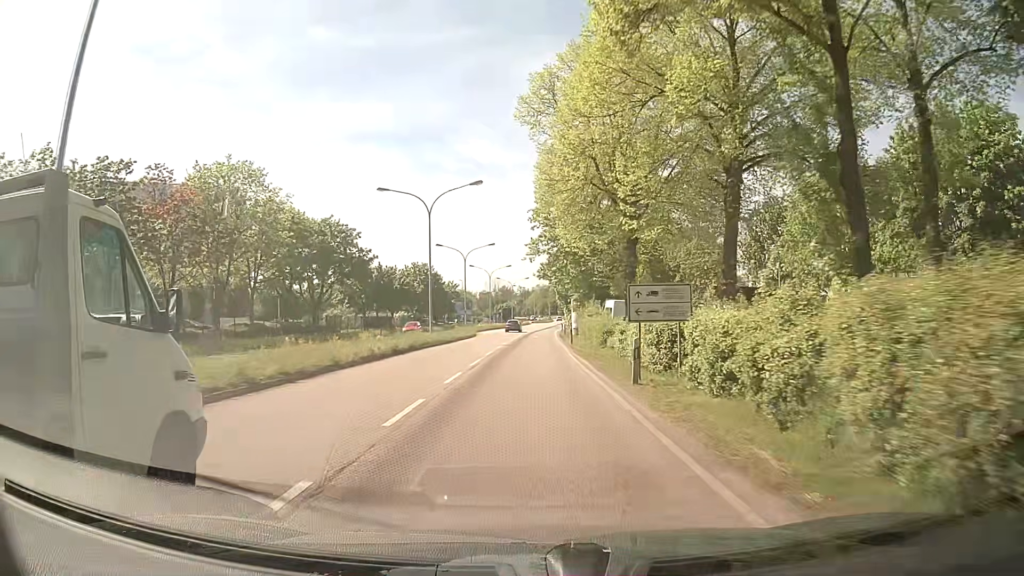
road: primary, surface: asphalt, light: Day
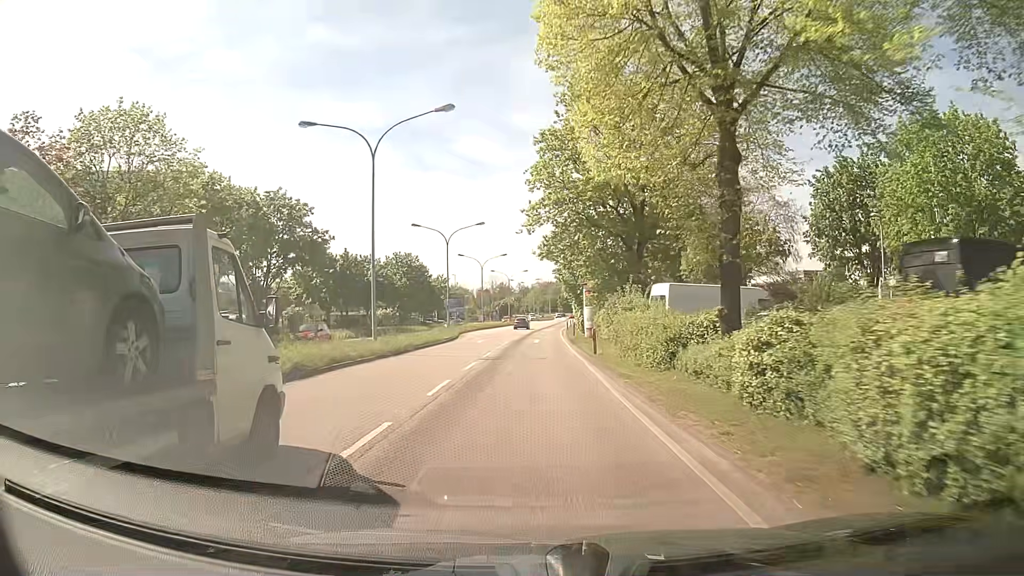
(+0.1, +14.8) m; +1°
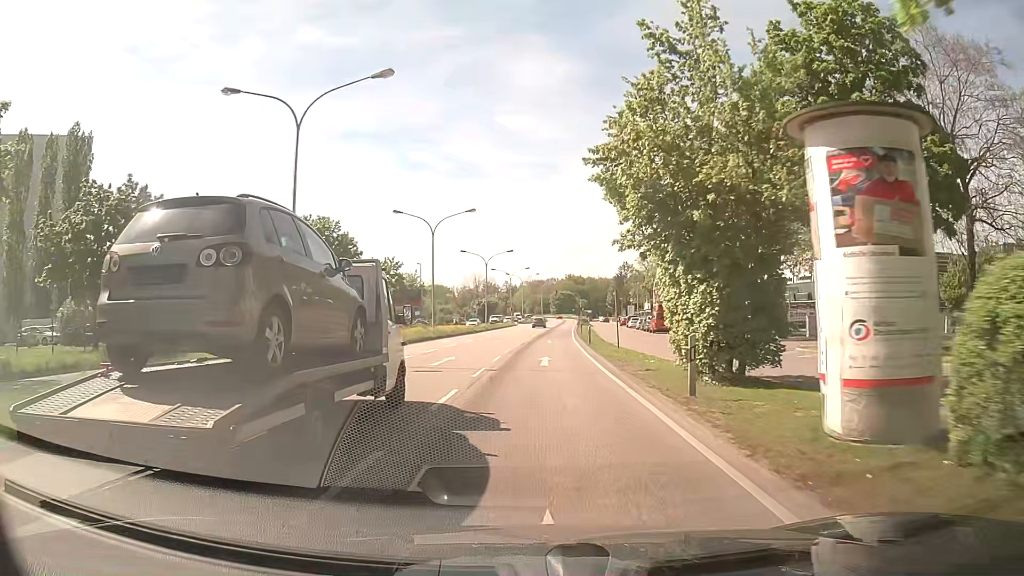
(-0.1, +38.1) m; 0°
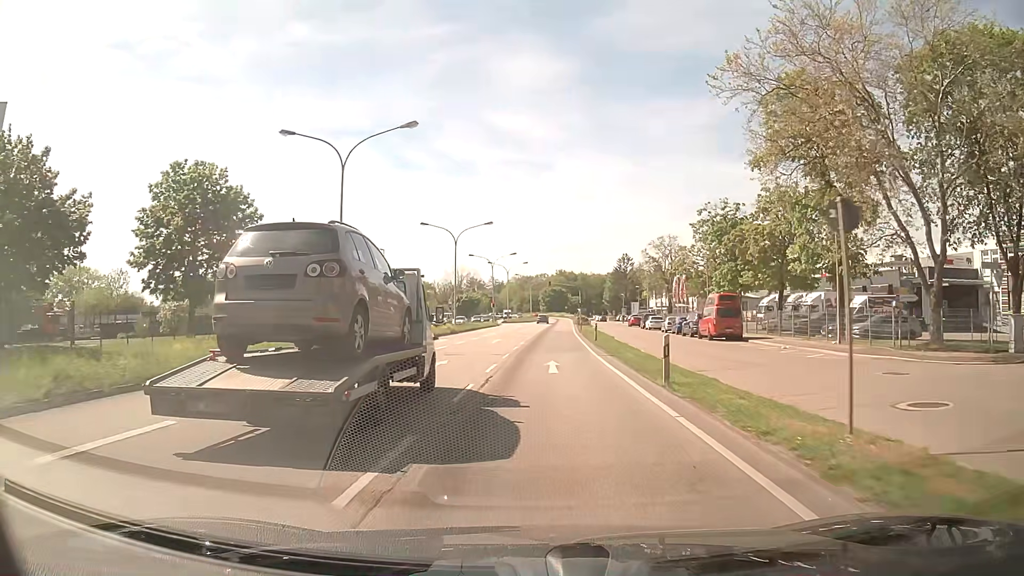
(+0.2, +23.2) m; +1°
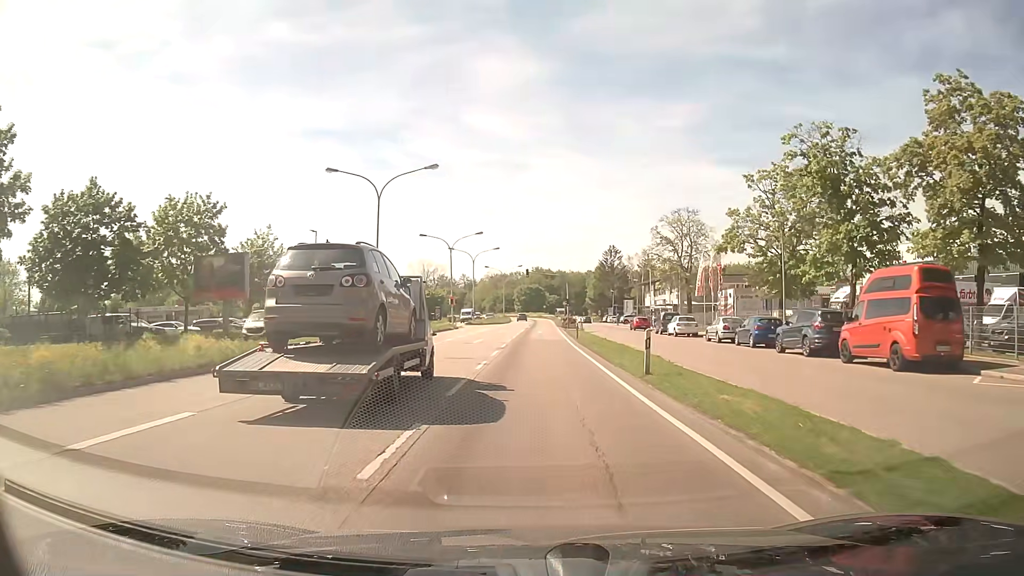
(+0.5, +23.1) m; +2°
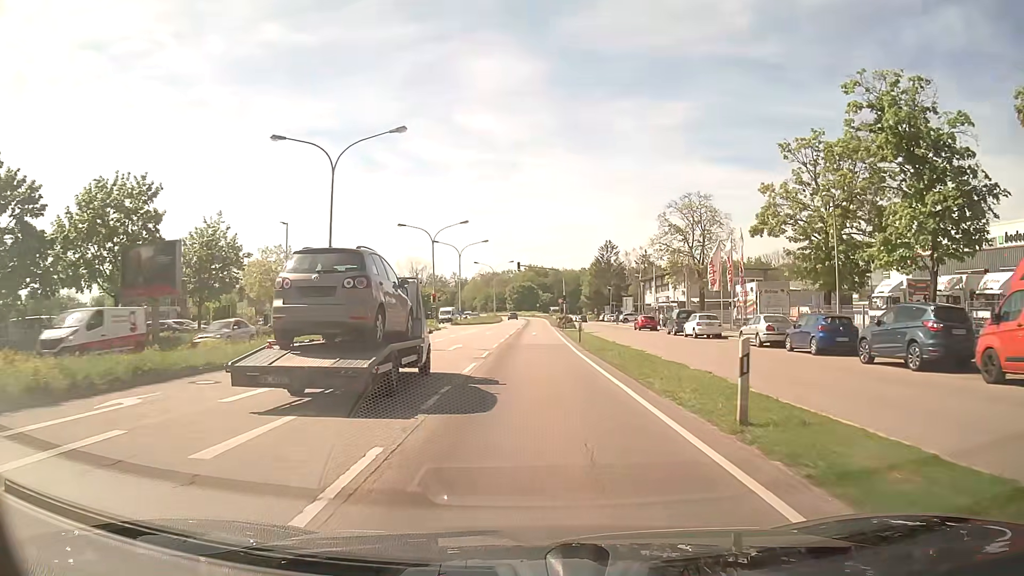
(+0.1, +7.7) m; +1°
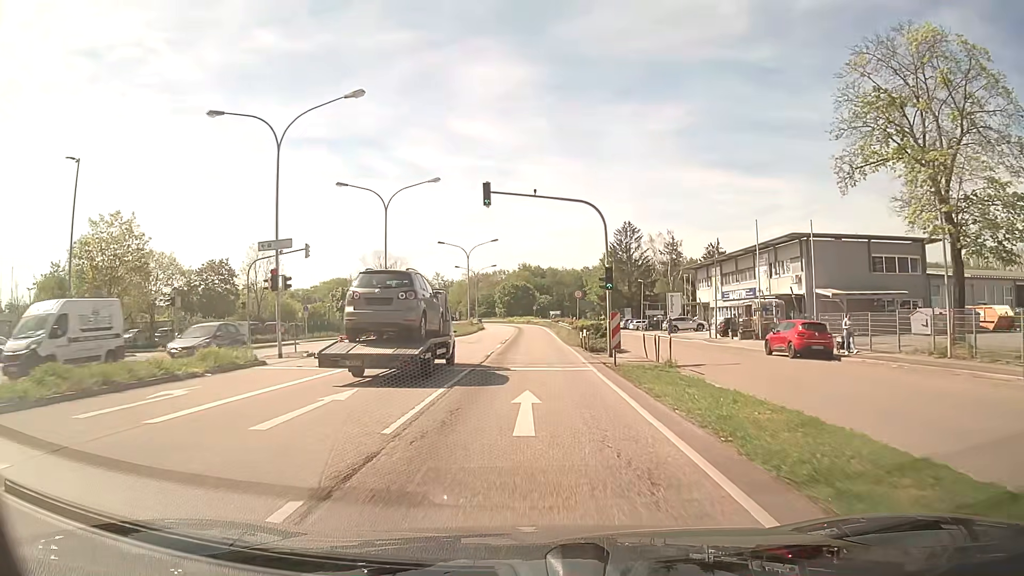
(+0.1, +38.2) m; 0°
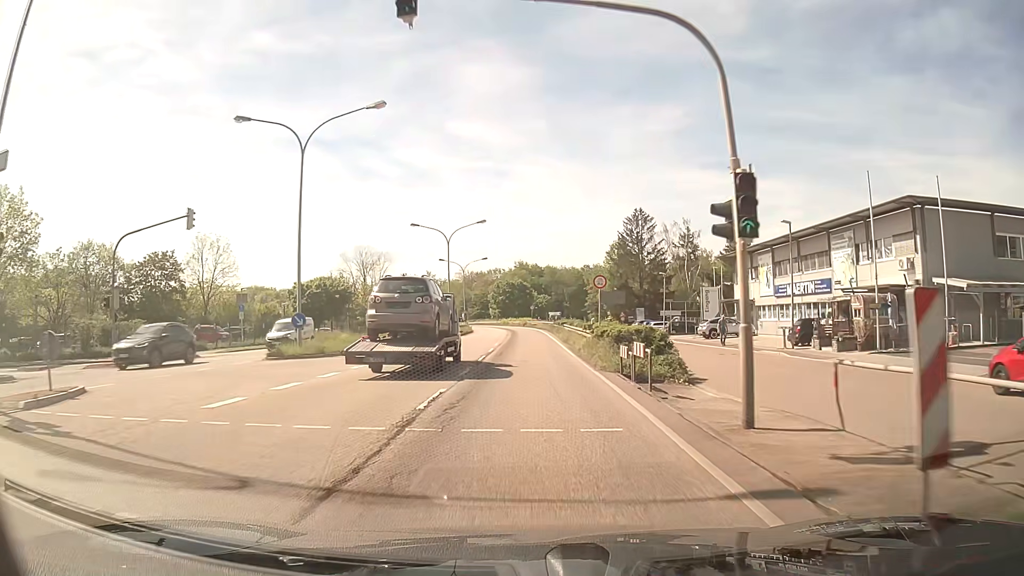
(+0.1, +15.3) m; 0°
(0, +10) (0, +20) (0, +30) (0, +40) (0, +50) (0, +60) (-1, +70) (-1, +80) (-2, +90) (-3, +100) m
